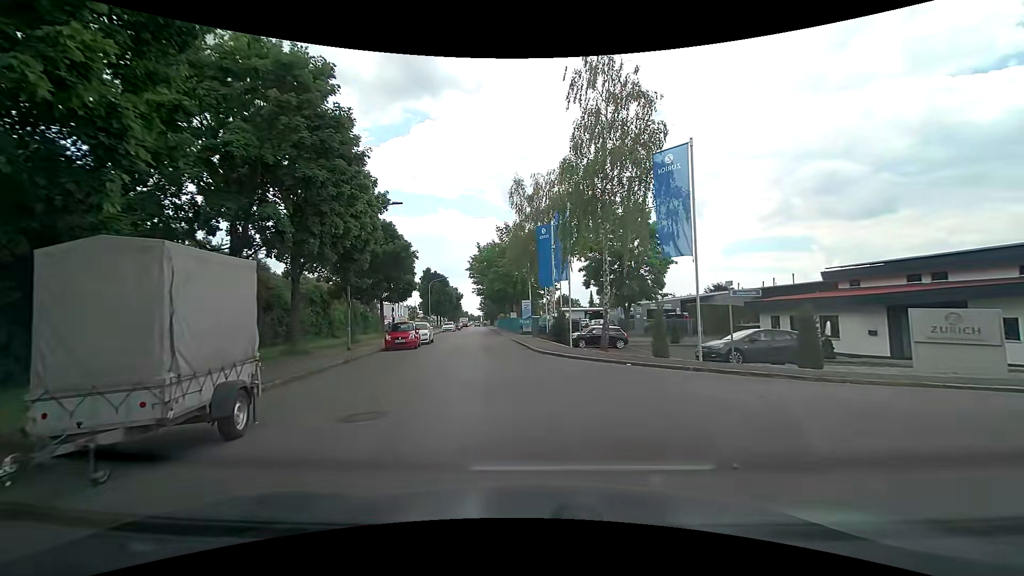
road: residential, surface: asphalt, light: Day
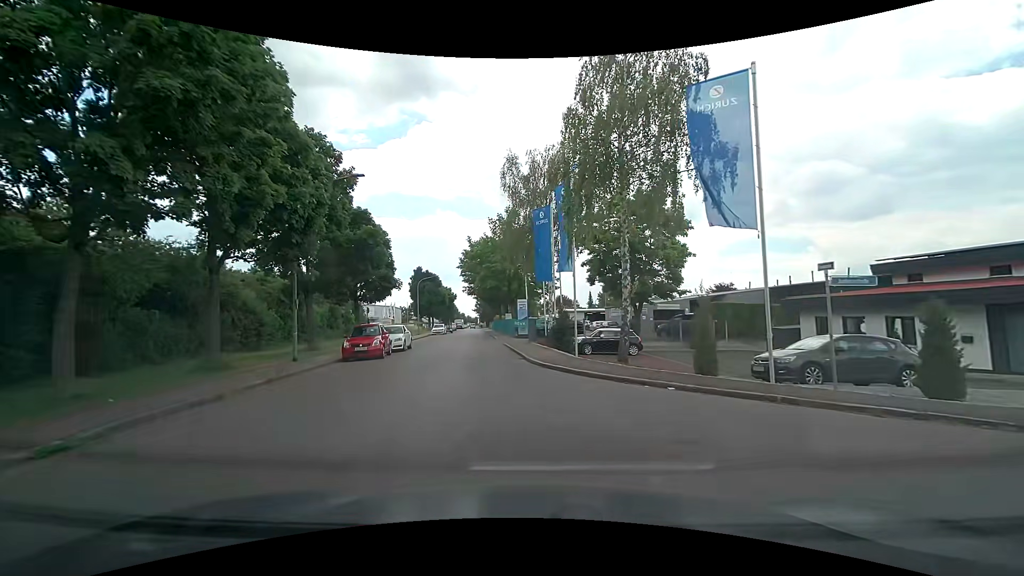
(0.0, +5.5) m; 0°
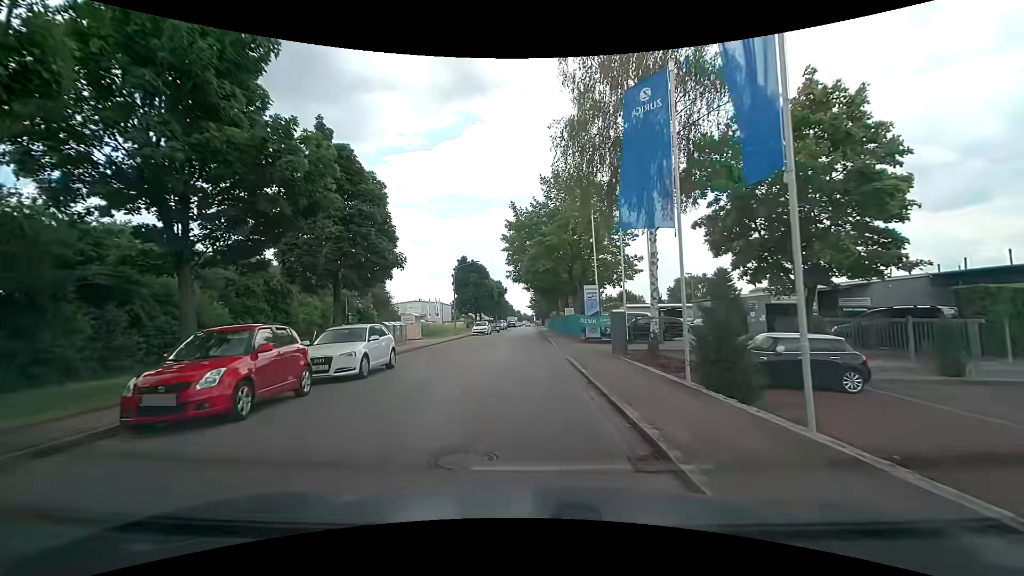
(-0.6, +14.1) m; -6°
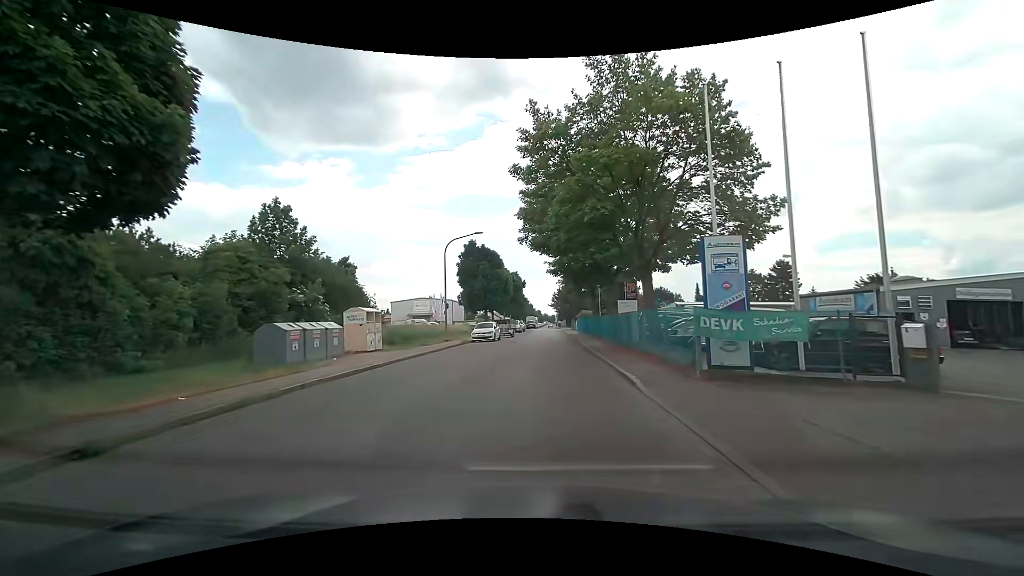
(-0.6, +17.2) m; -3°
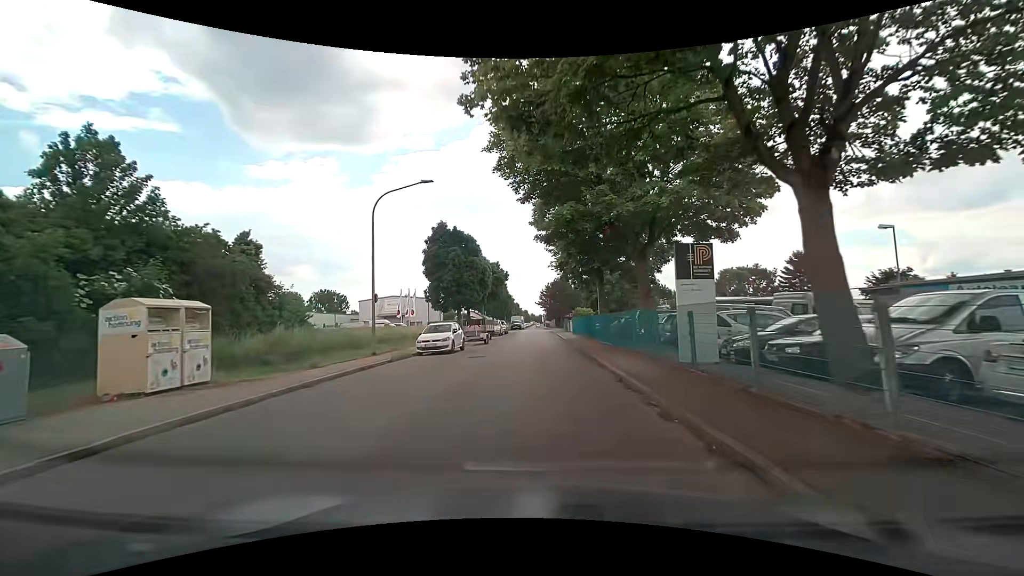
(+0.3, +13.1) m; +2°
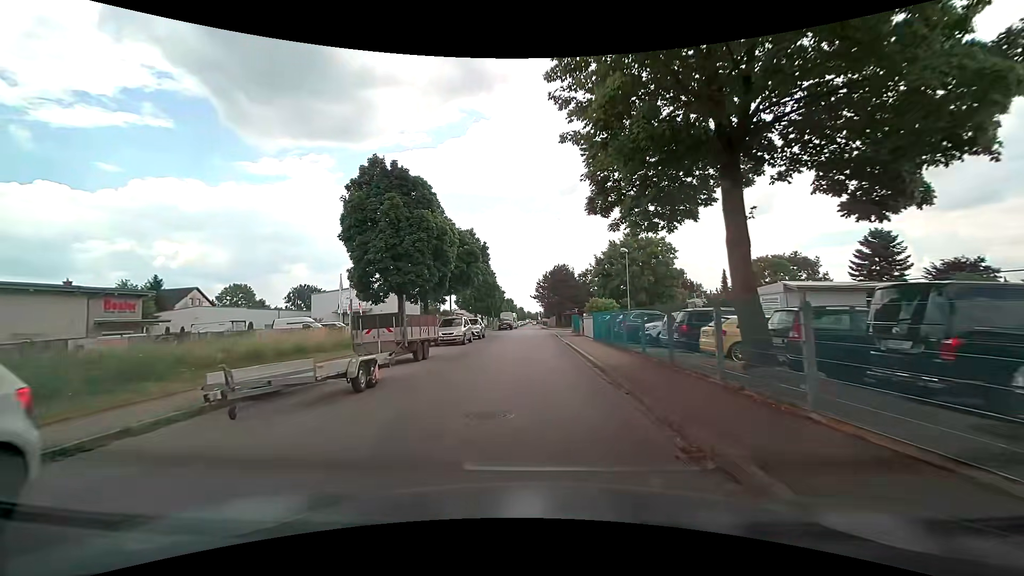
(+0.1, +21.7) m; 0°
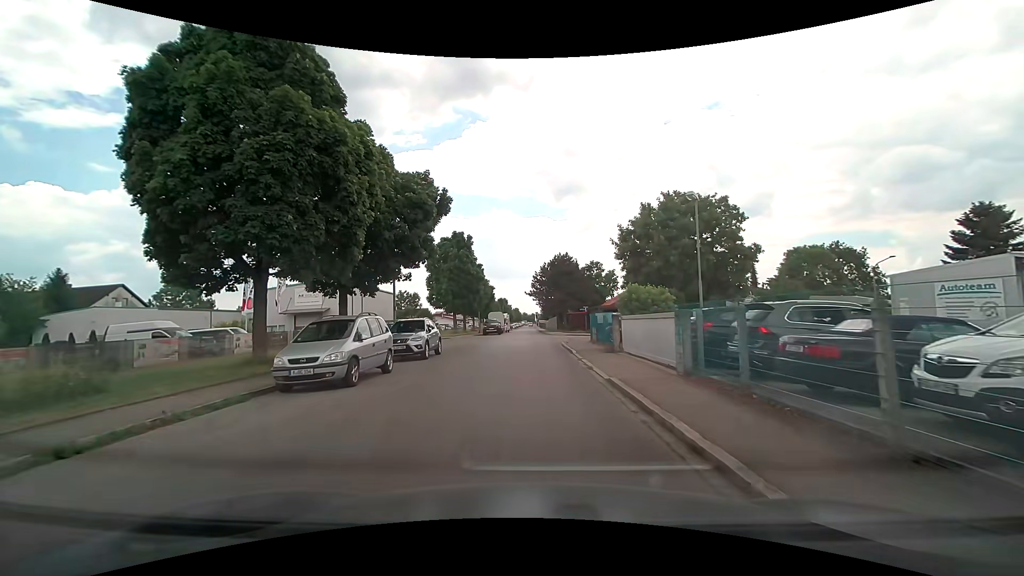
(+0.1, +16.7) m; +1°
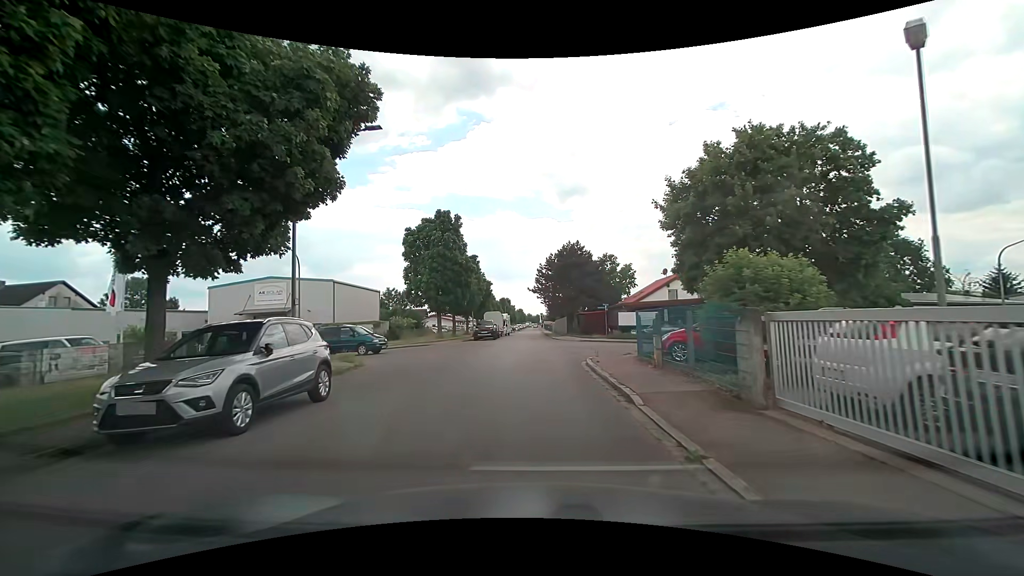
(0.0, +11.8) m; -1°
(0, +10) (0, +20) (0, +30) (0, +40) (0, +50) (0, +60) (0, +70) (0, +80) (0, +90) (0, +100) m
